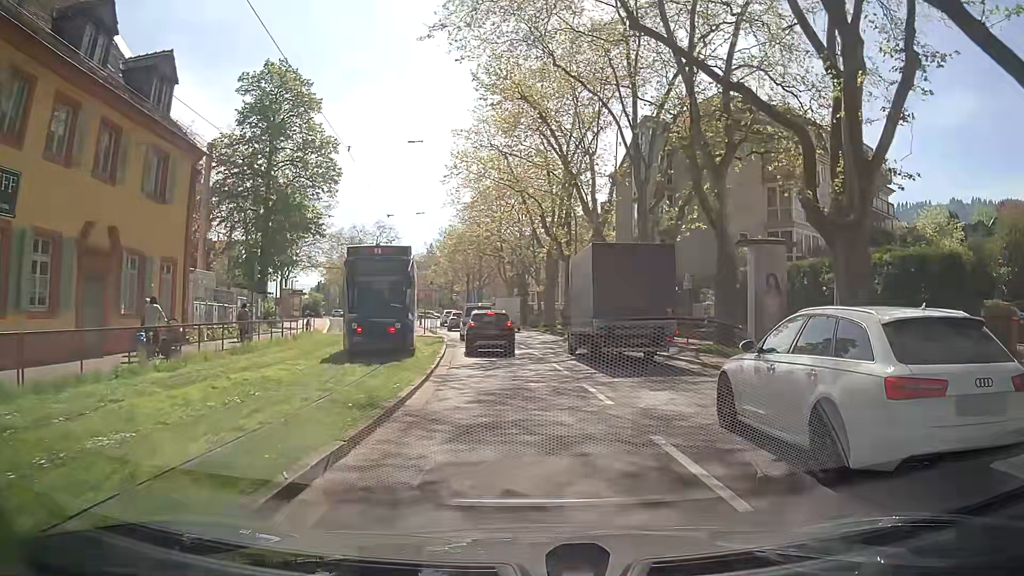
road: primary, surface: asphalt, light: Day
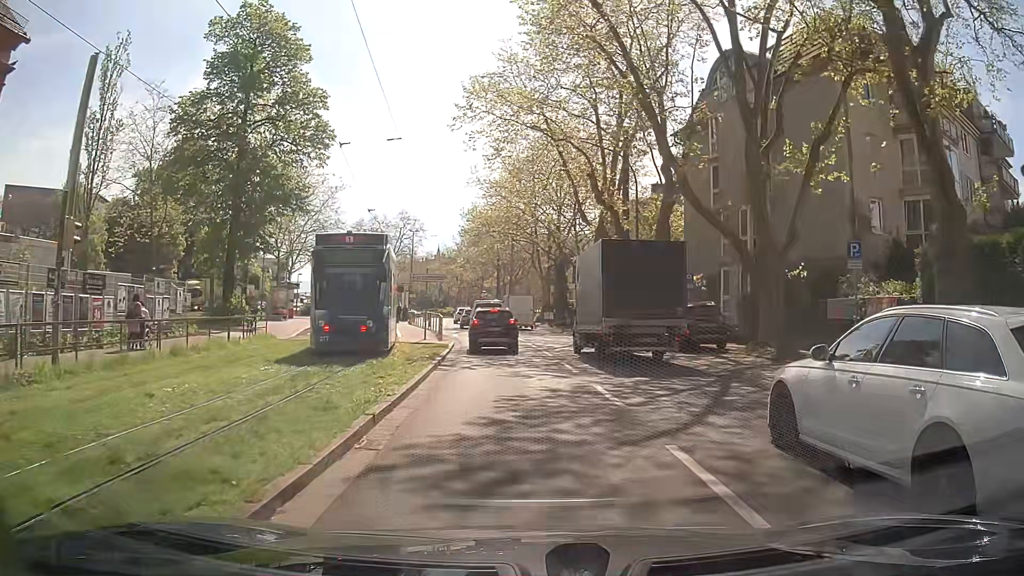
(-0.6, +12.4) m; -4°
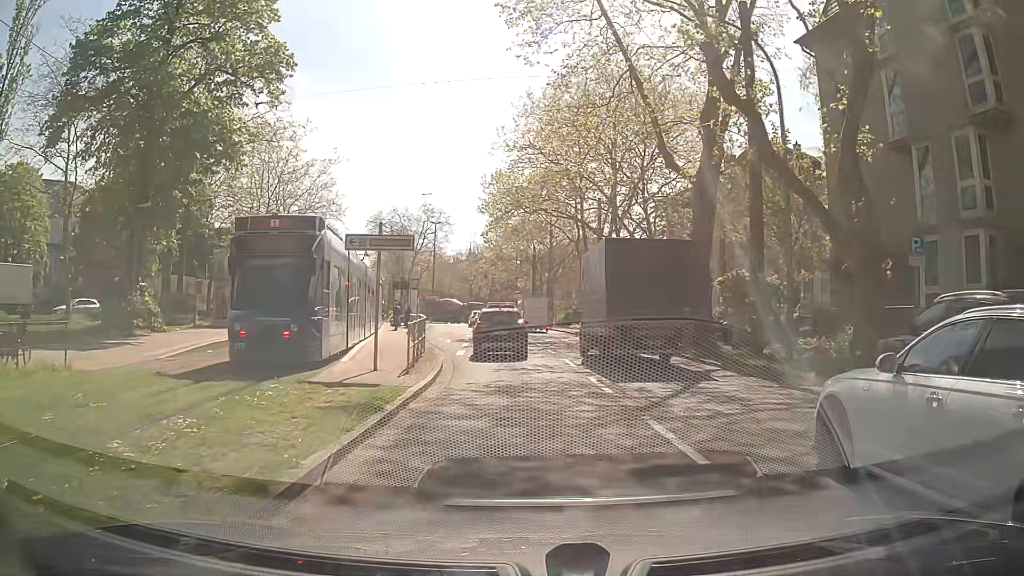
(-0.6, +15.7) m; -3°
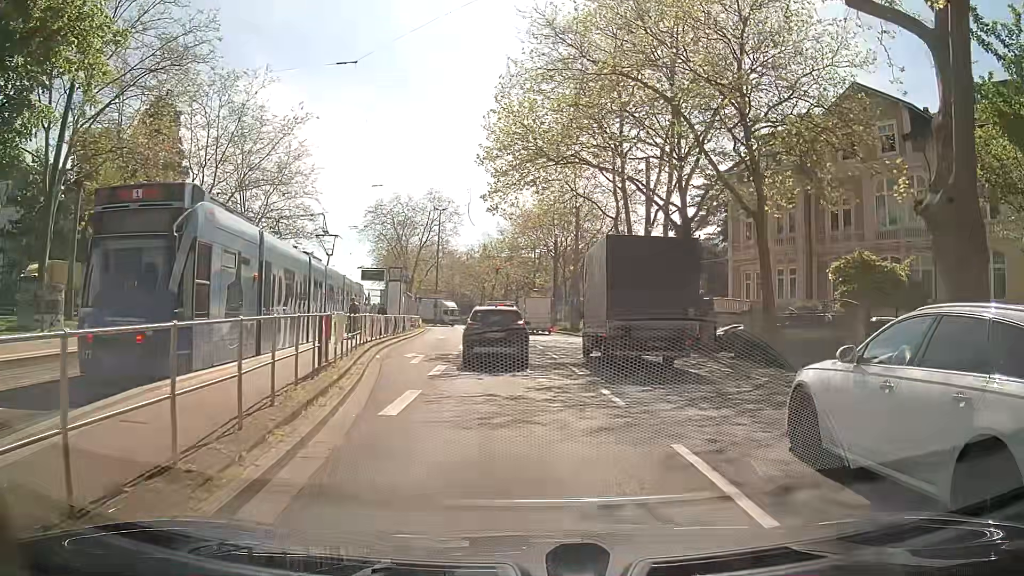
(-0.4, +14.0) m; -2°
